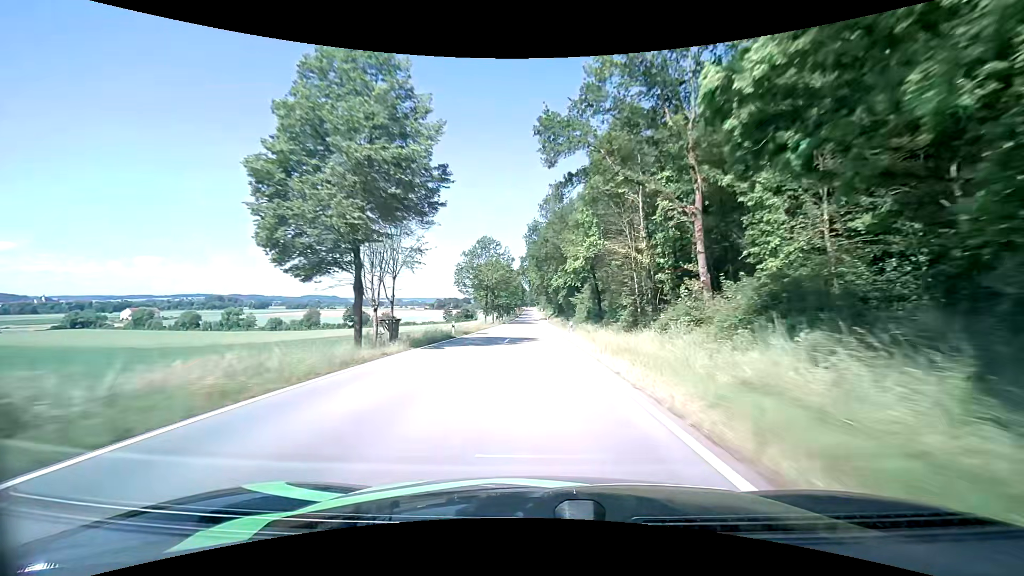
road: tertiary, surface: asphalt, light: Day
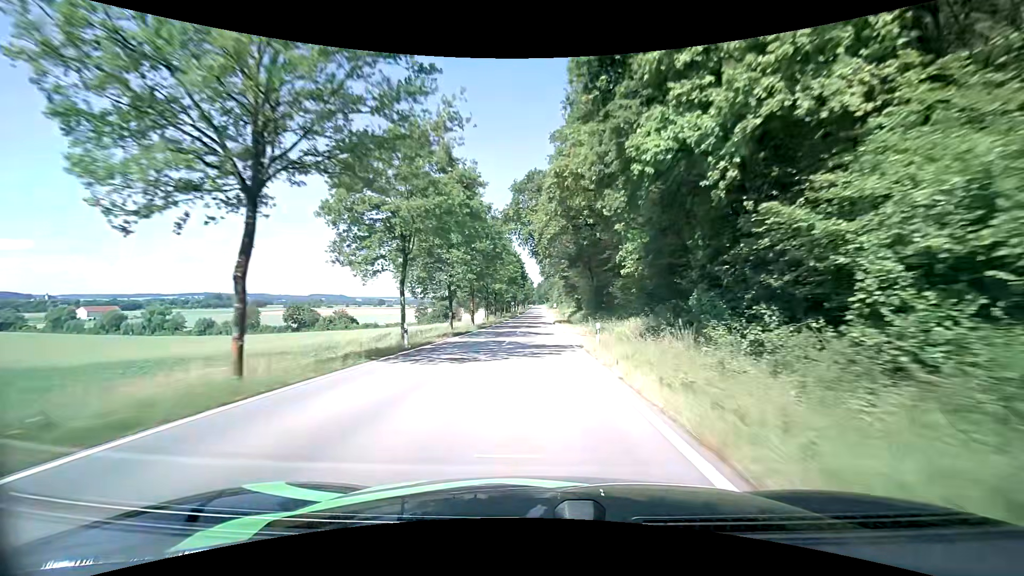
(-0.4, +65.5) m; -1°
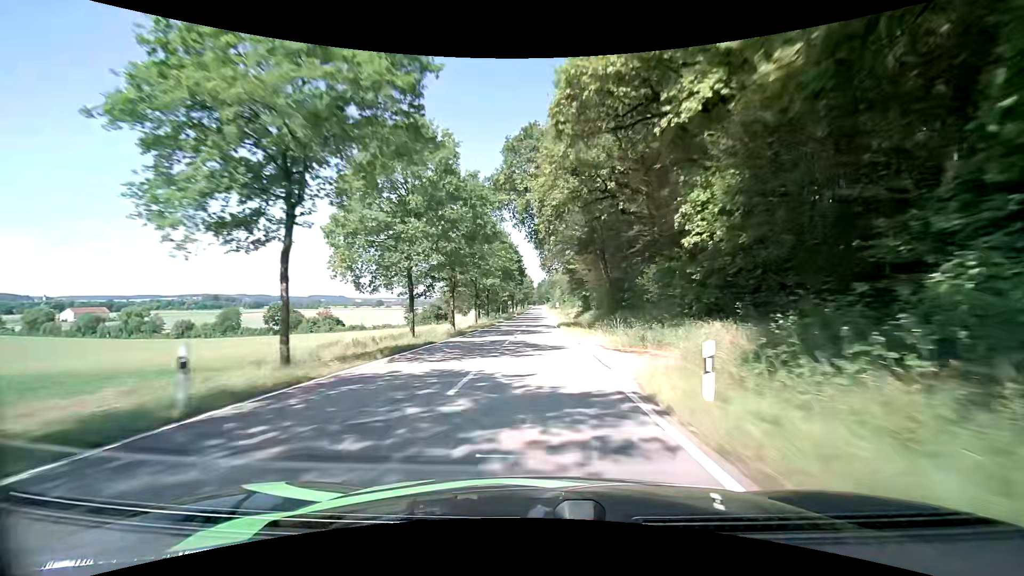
(0.0, +12.8) m; 0°
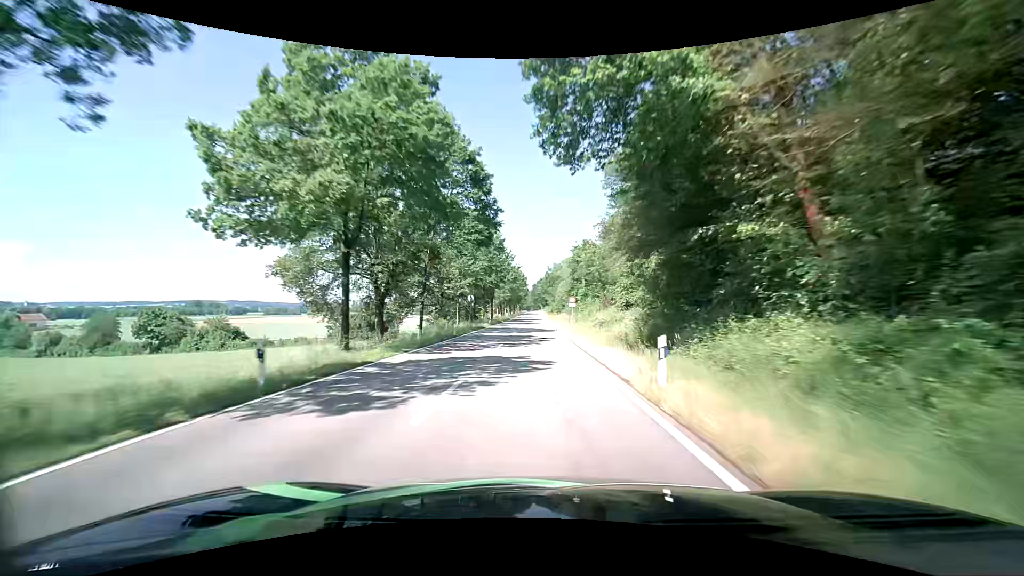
(0.0, +51.8) m; 0°
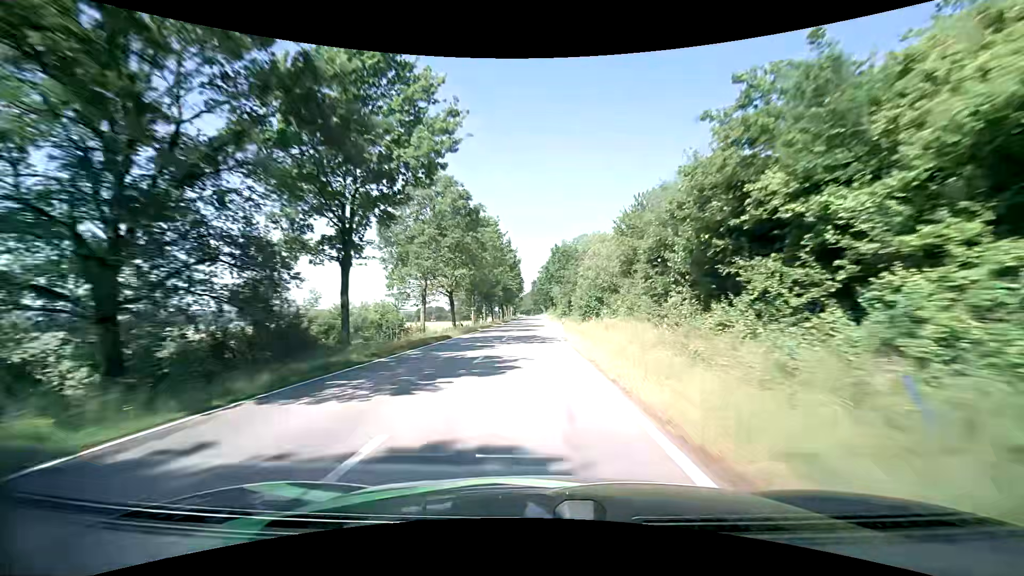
(+0.3, +67.1) m; 0°
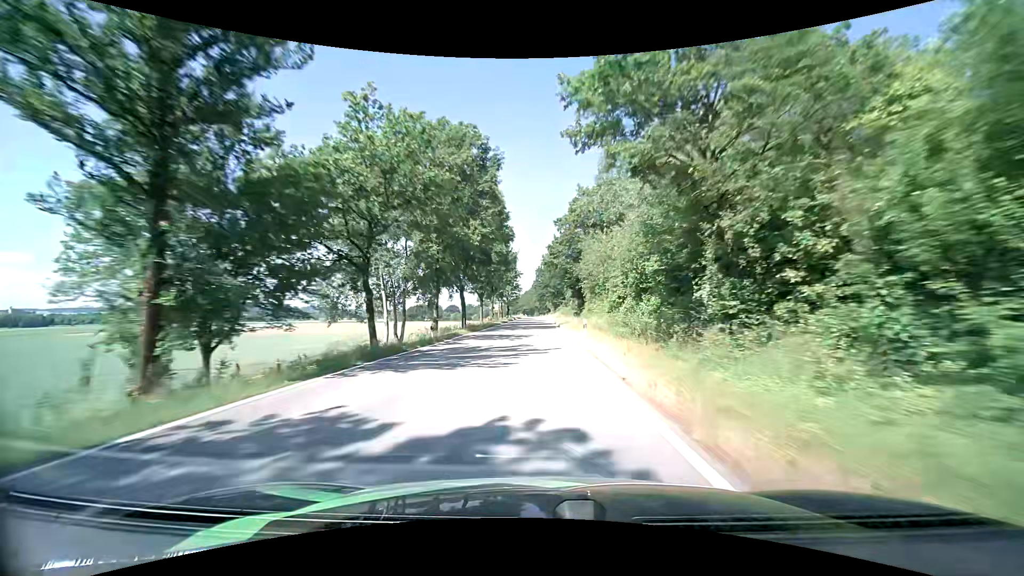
(-0.3, +68.0) m; 0°
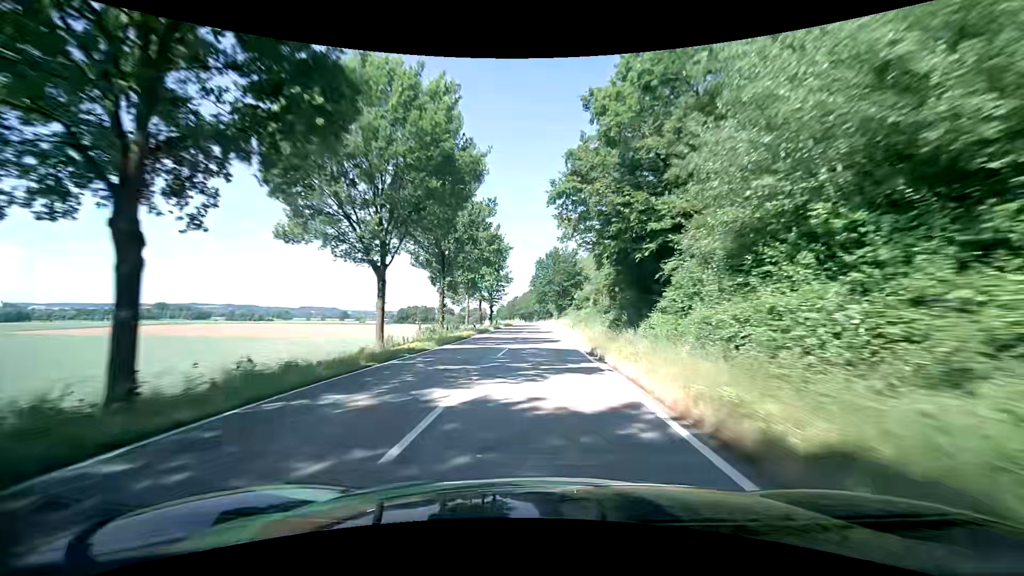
(-0.1, +40.9) m; 0°
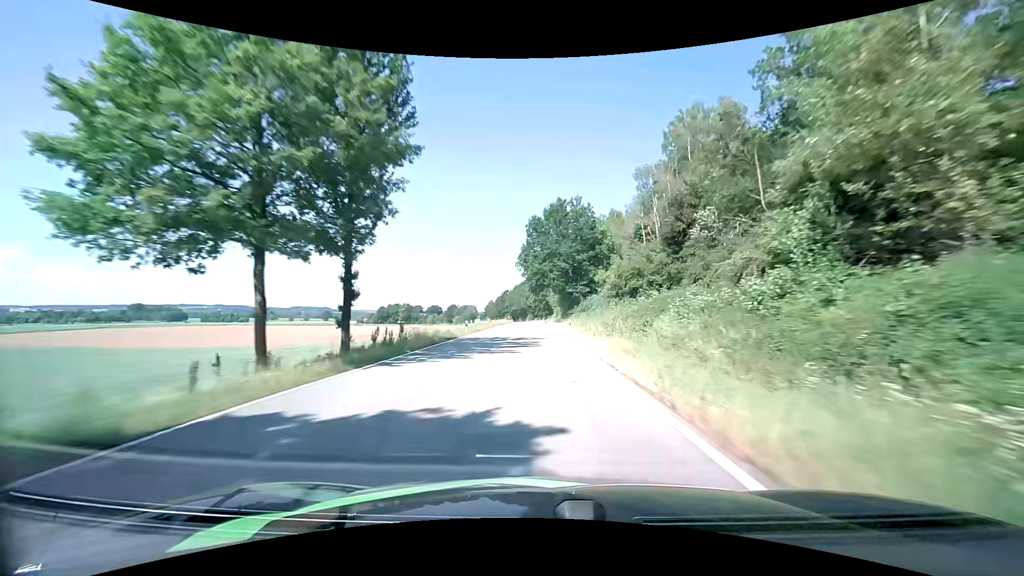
(+0.4, +54.9) m; +1°
(0, +10) (0, +20) (0, +30) (0, +40) (0, +50) (0, +60) (0, +70) (0, +80) (0, +90) (0, +100) m
